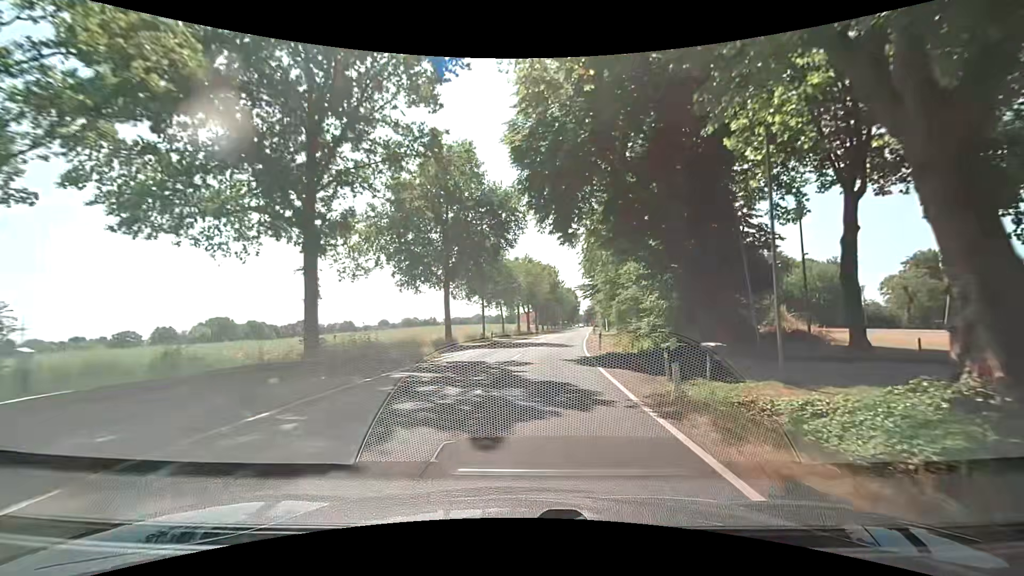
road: secondary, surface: asphalt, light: Day
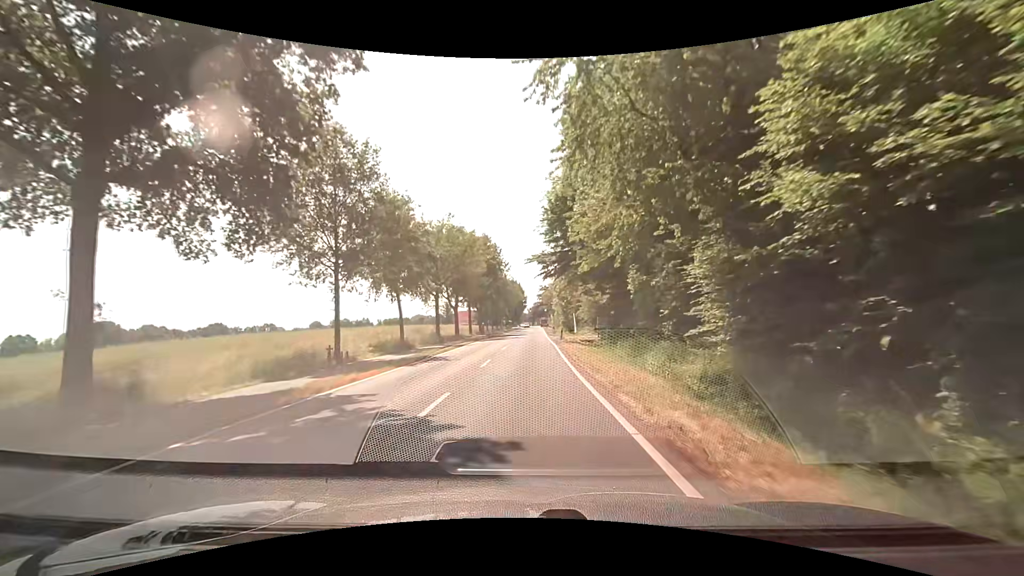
(+2.1, +29.7) m; +7°
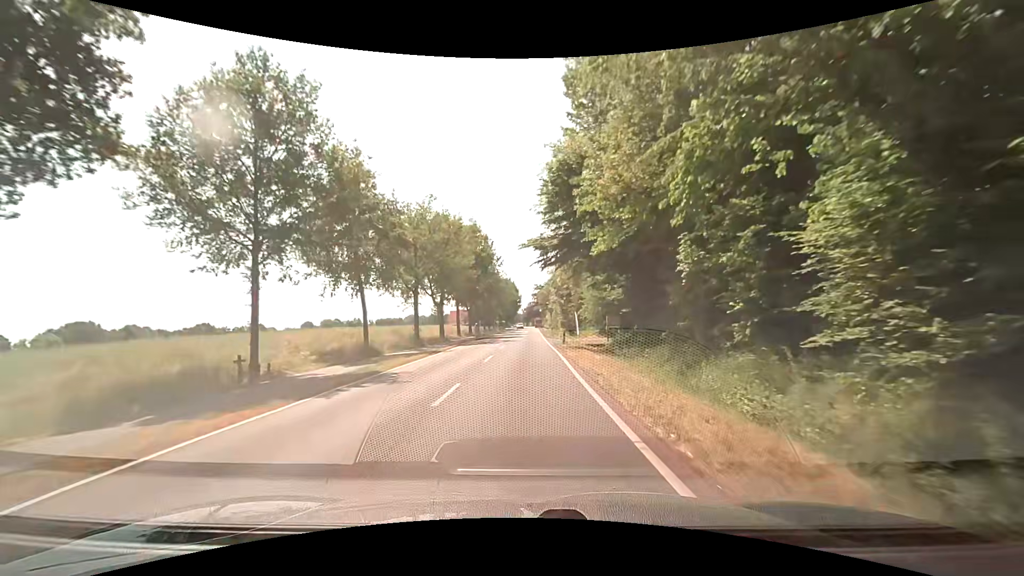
(0.0, +7.5) m; 0°
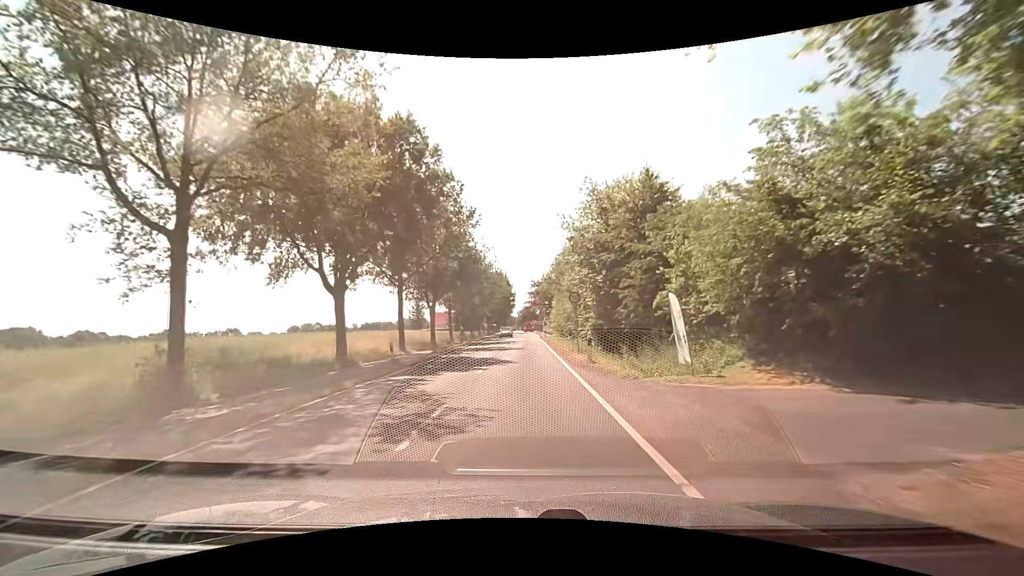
(+0.2, +30.0) m; 0°
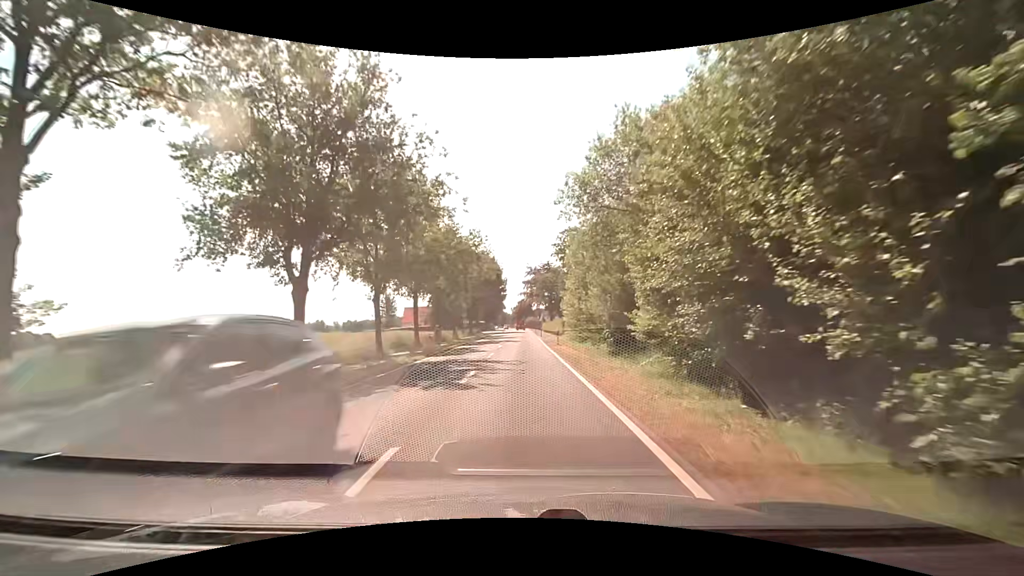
(+0.4, +30.1) m; +1°
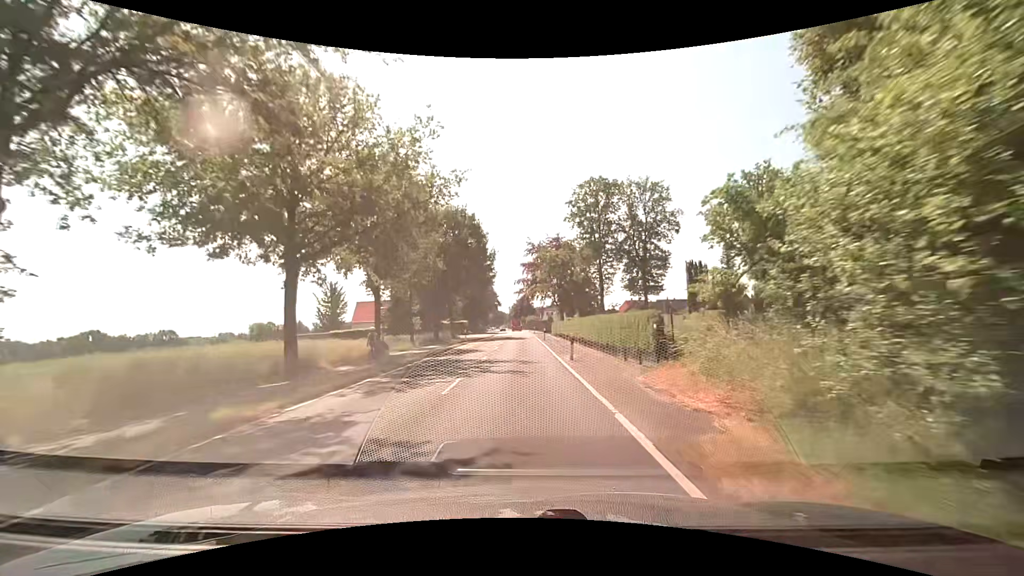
(-0.3, +37.7) m; -1°
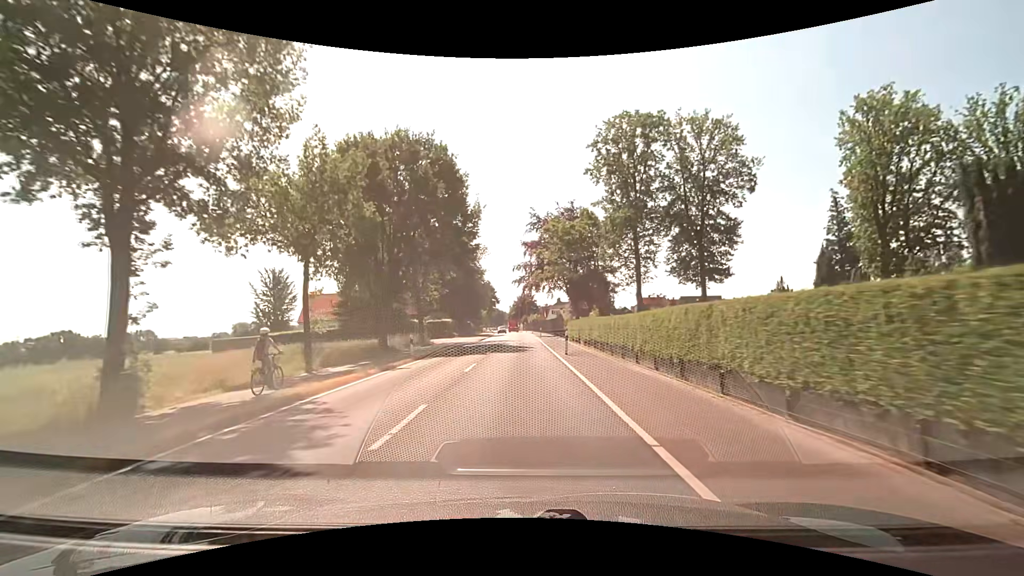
(+0.1, +22.7) m; 0°
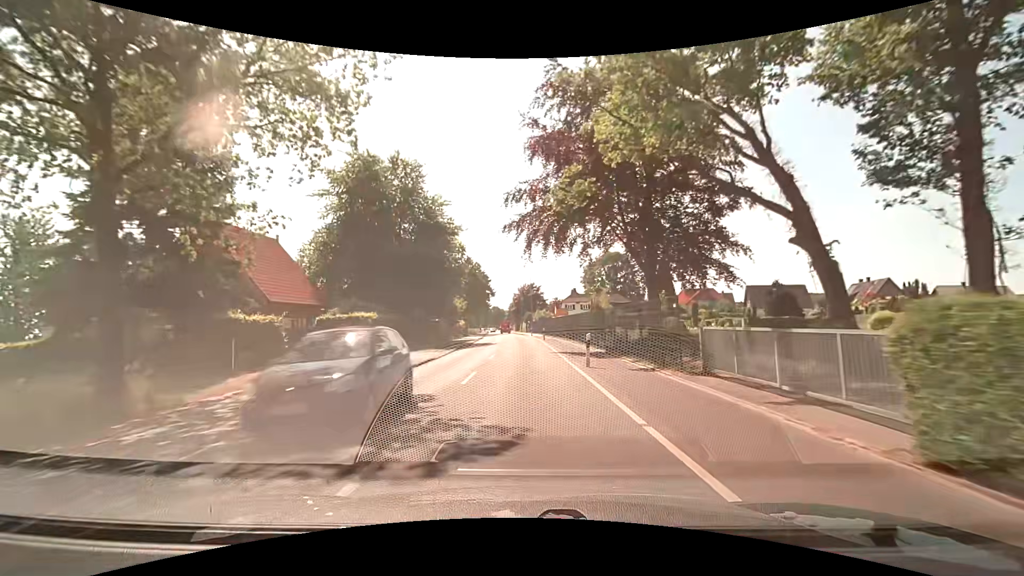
(-0.2, +37.8) m; -1°
(0, +10) (0, +20) (0, +30) (0, +40) (0, +50) (0, +60) (-1, +70) (-1, +80) (-1, +90) (-2, +100) m
